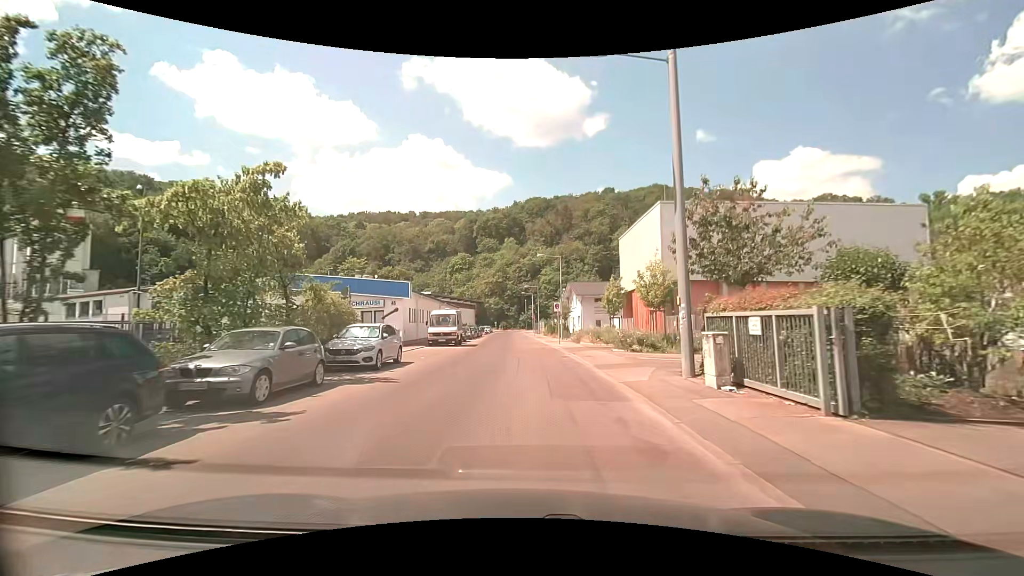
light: Day
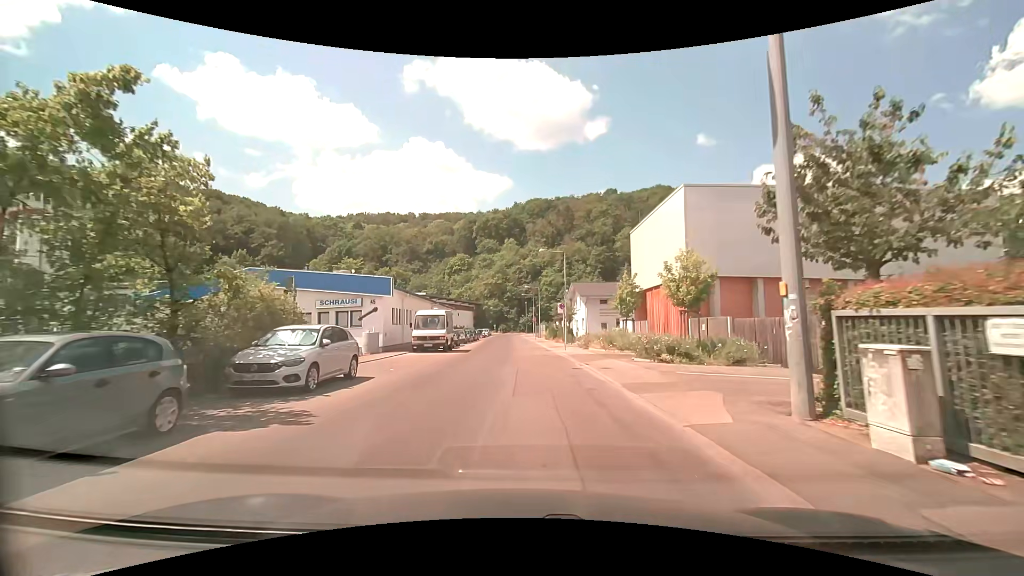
(+0.1, +5.1) m; +1°
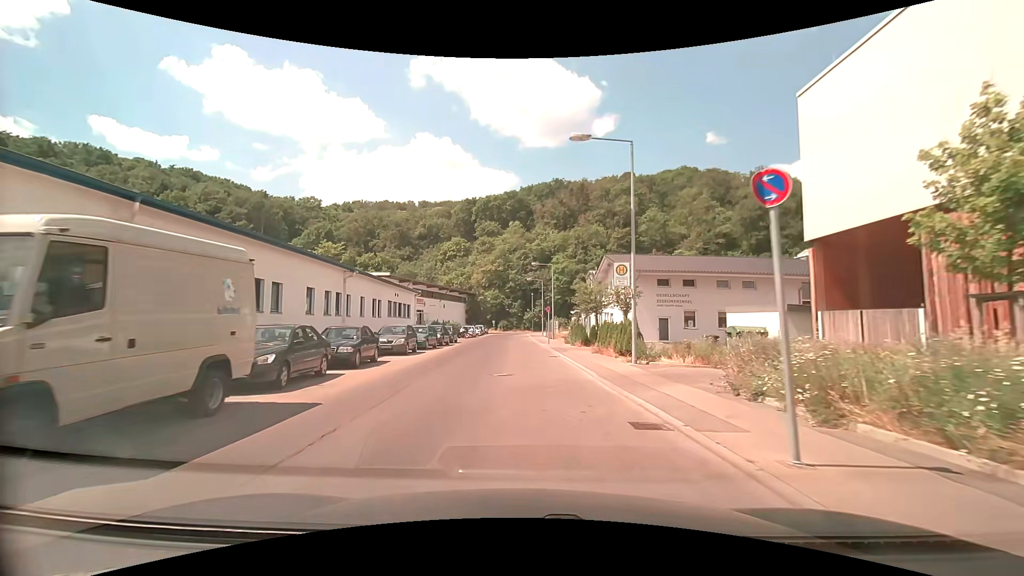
(-0.2, +26.4) m; -1°
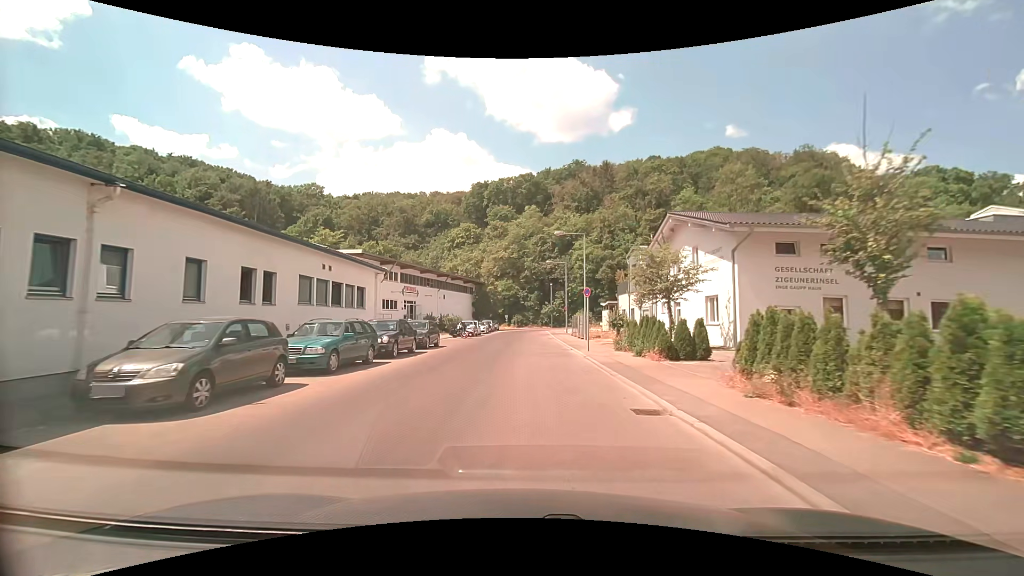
(0.0, +16.1) m; -1°
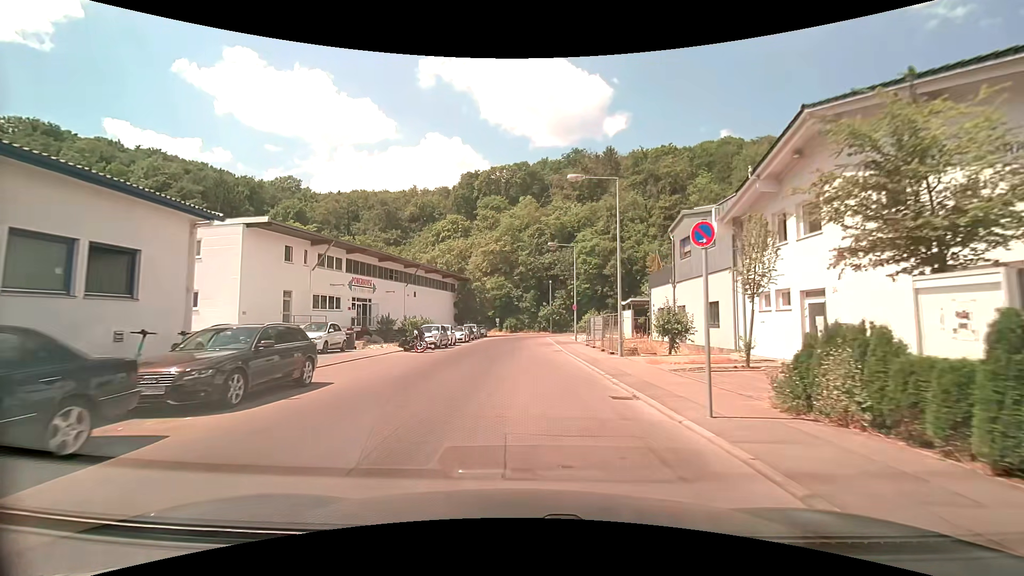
(+0.1, +15.7) m; +1°
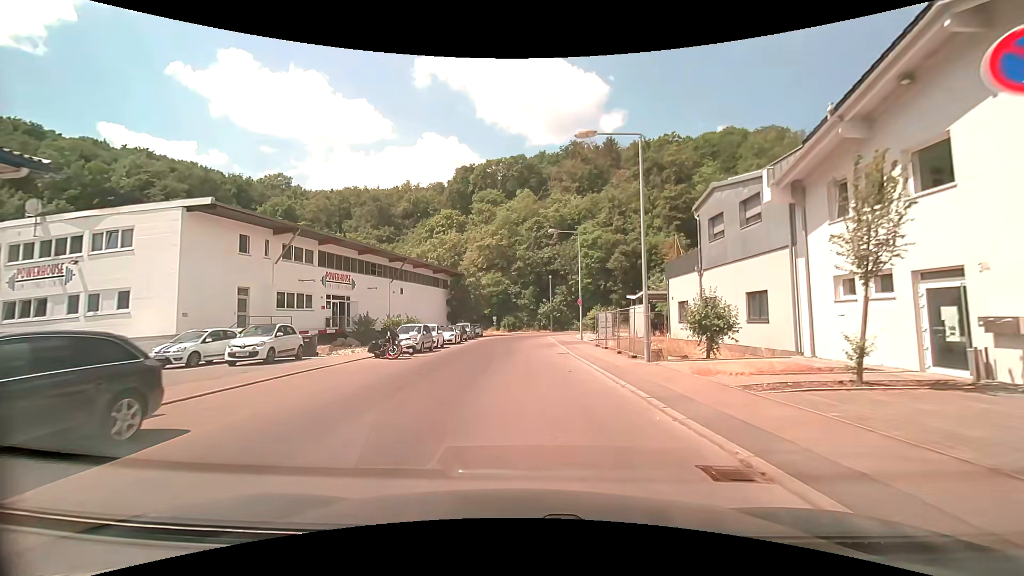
(0.0, +5.1) m; +1°
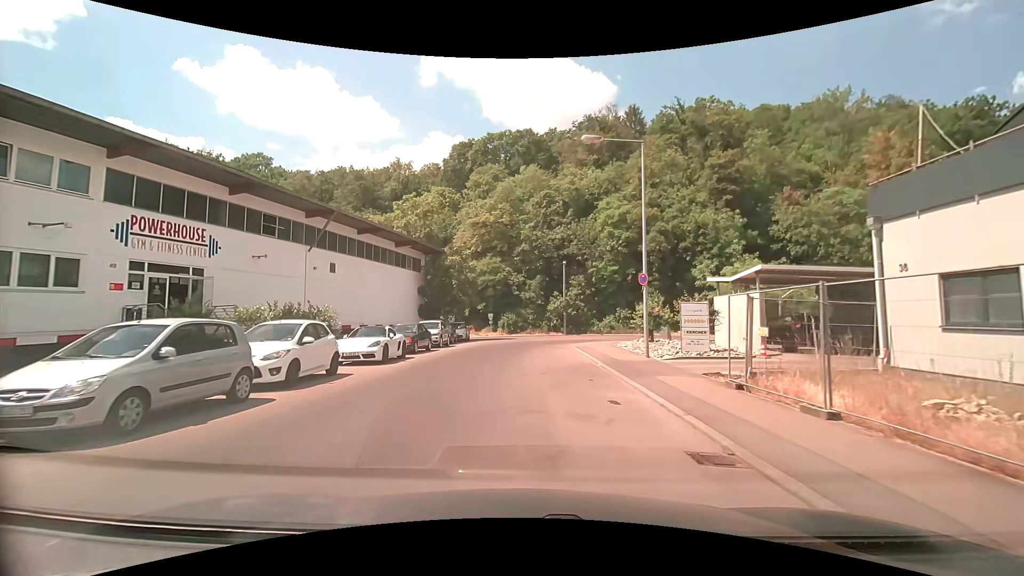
(-0.4, +18.8) m; -1°
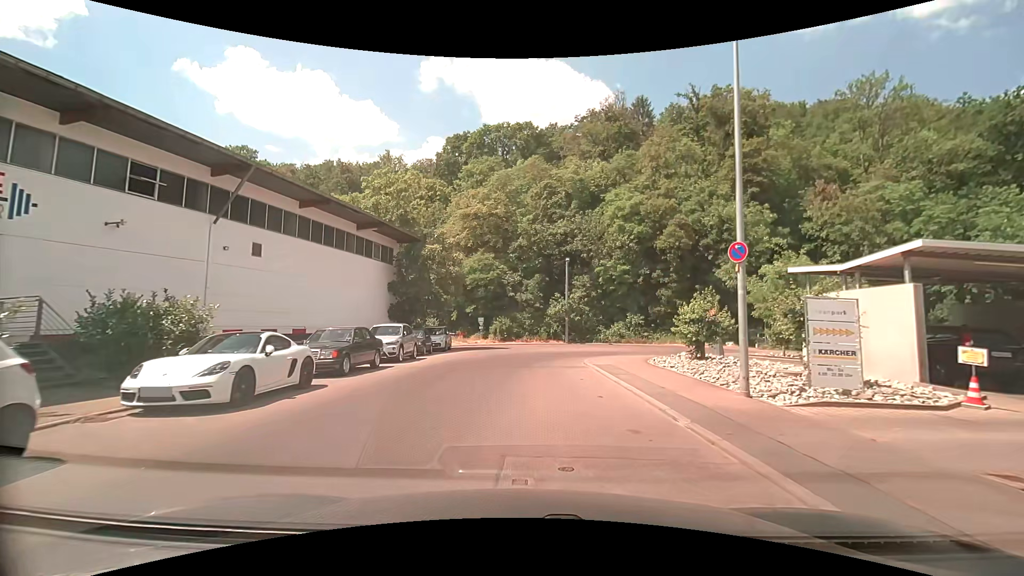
(-0.1, +8.4) m; 0°
